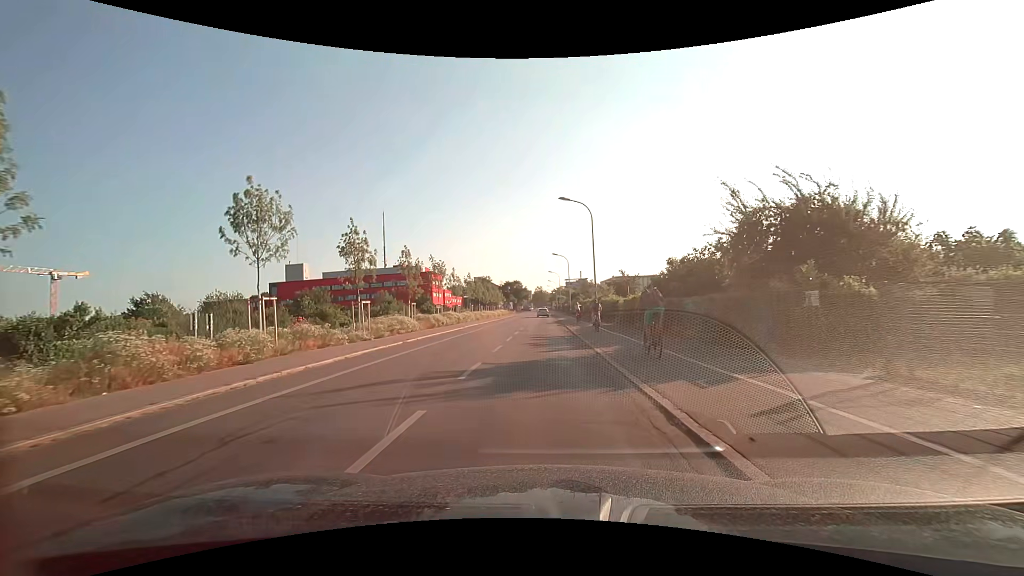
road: secondary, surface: asphalt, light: Day
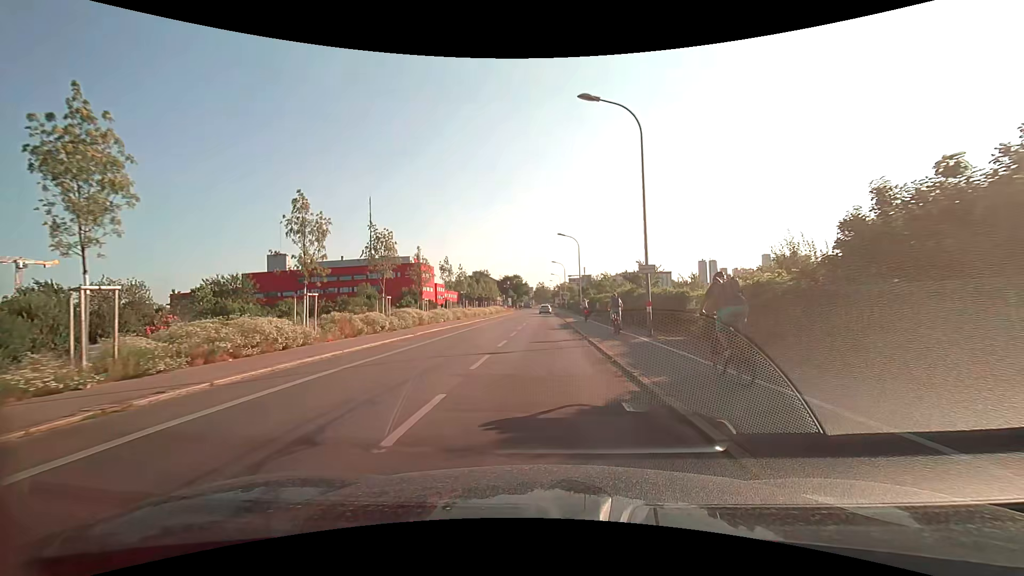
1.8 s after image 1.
(-0.2, +17.1) m; -1°
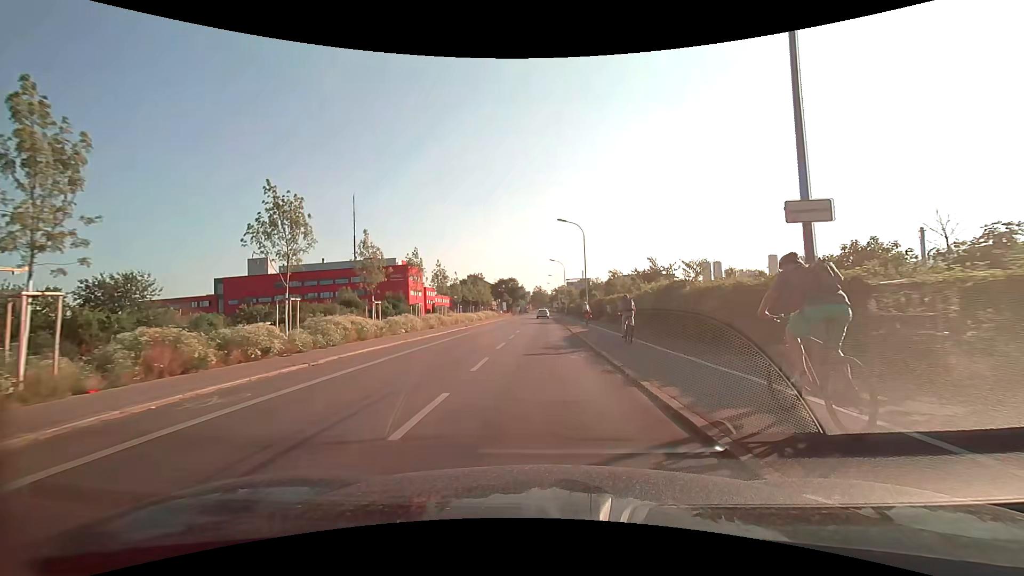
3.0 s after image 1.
(+0.2, +11.5) m; 0°
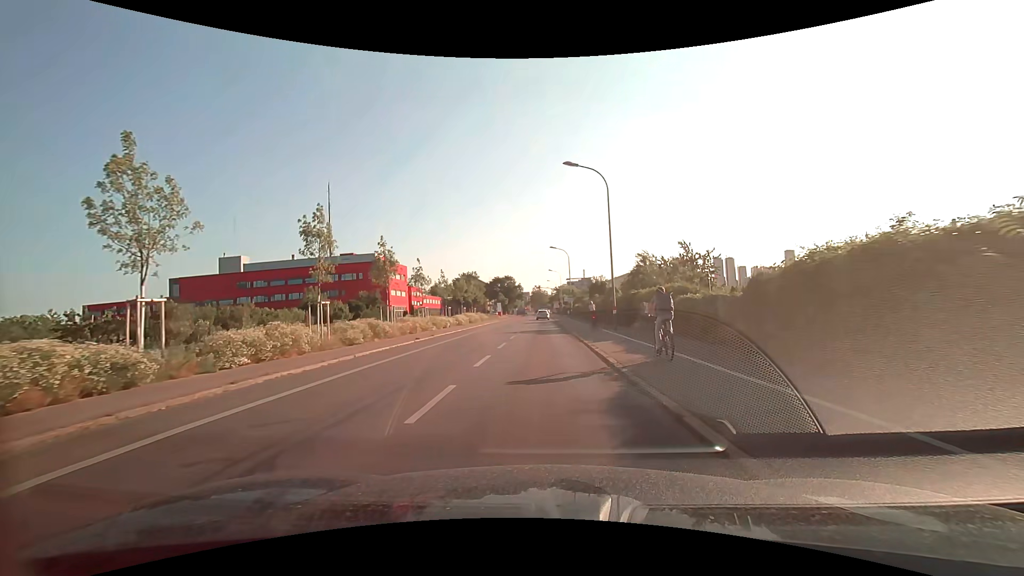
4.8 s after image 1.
(+0.3, +17.3) m; +2°
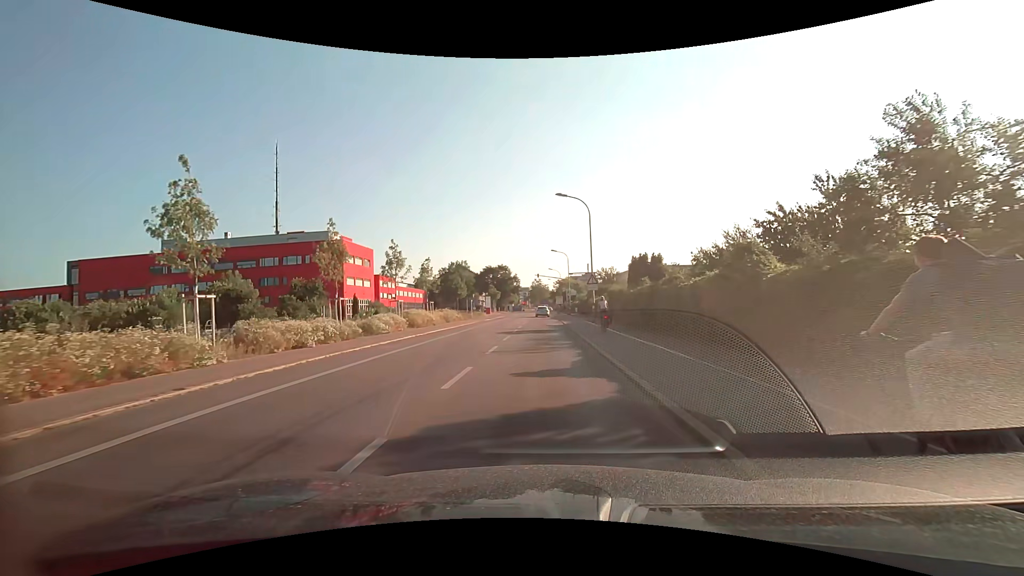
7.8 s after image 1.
(-0.4, +27.9) m; 0°
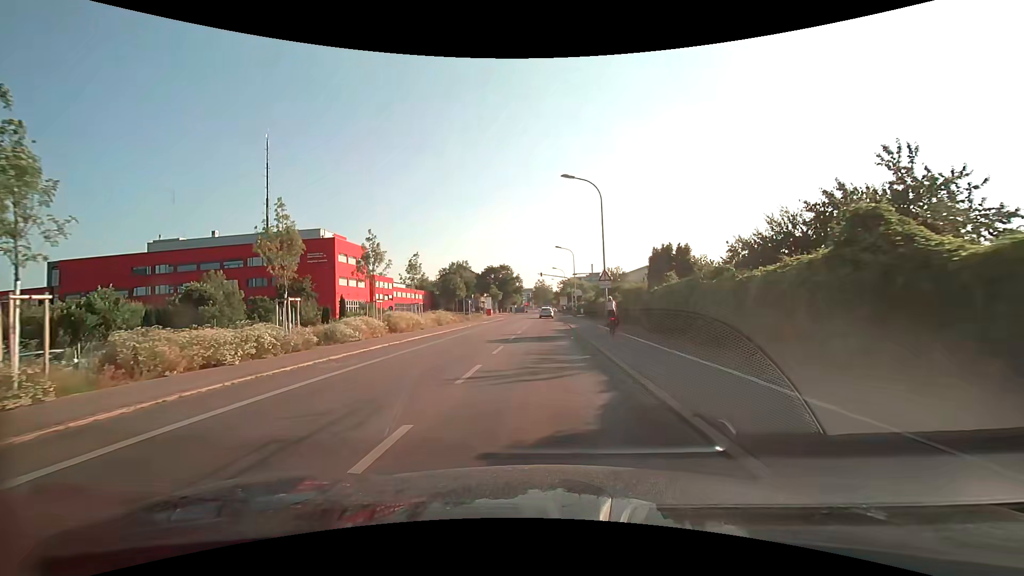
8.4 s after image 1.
(-0.1, +5.3) m; -1°
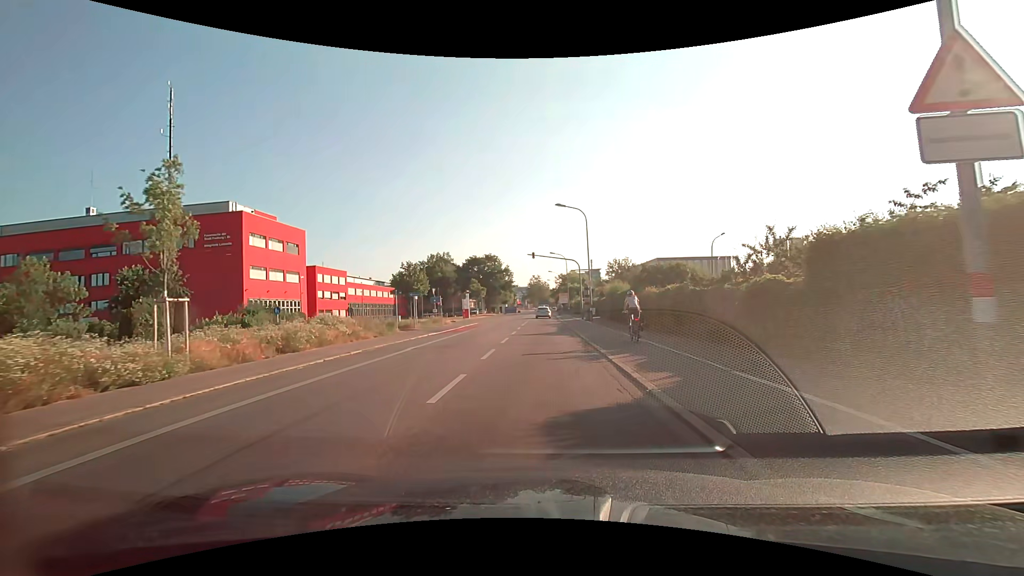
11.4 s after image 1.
(0.0, +25.8) m; 0°
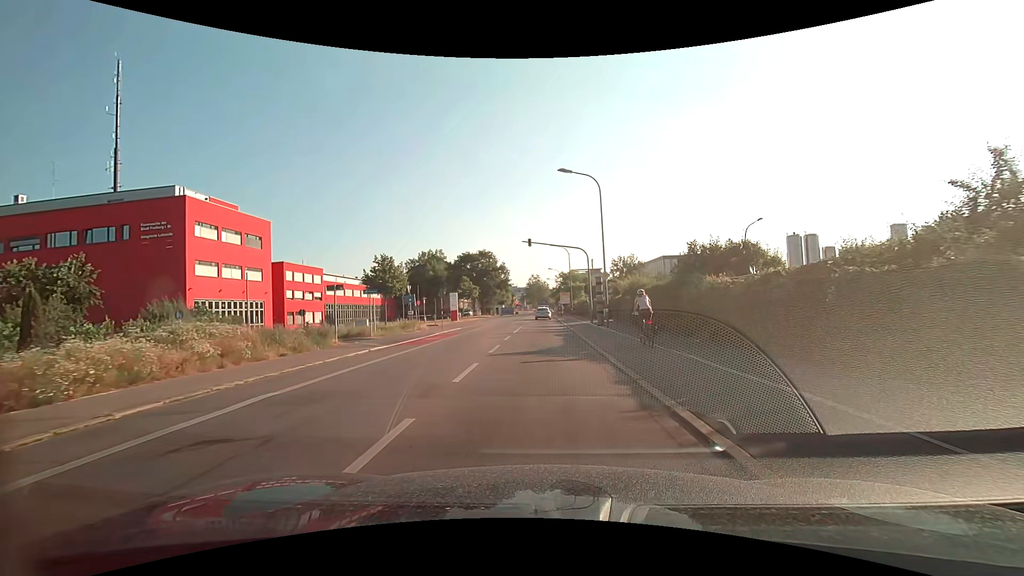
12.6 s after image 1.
(0.0, +9.9) m; 0°
(0, +10) (0, +20) (0, +30) (0, +40) (0, +50) (0, +60) (0, +70) (0, +80) (0, +90) (0, +100) m
